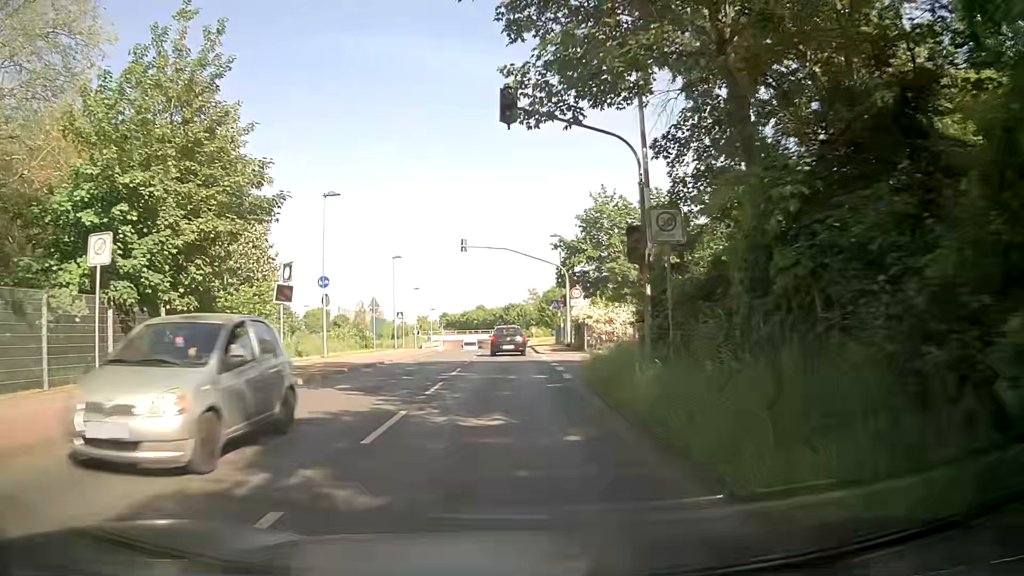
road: unclassified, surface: asphalt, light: Day
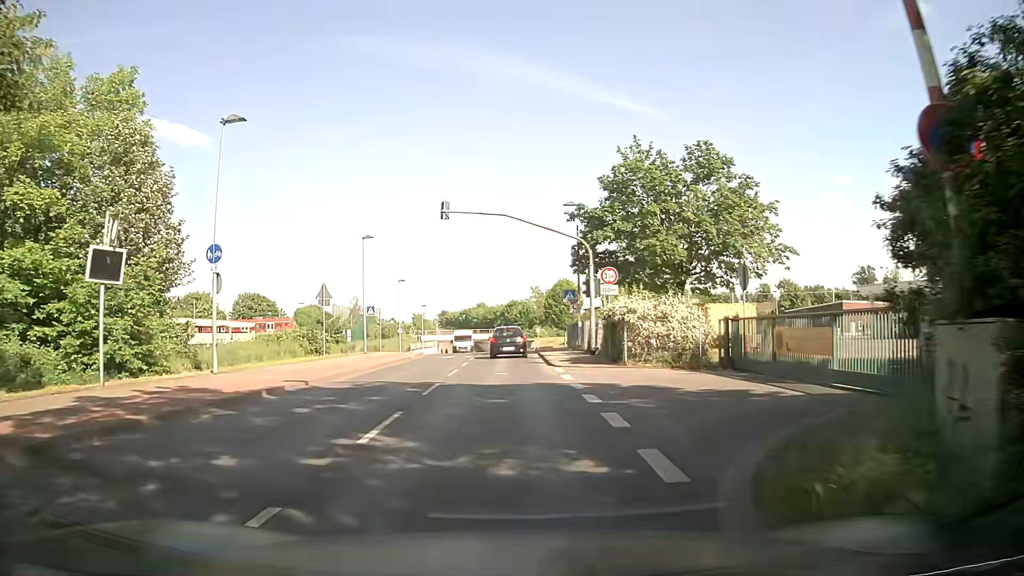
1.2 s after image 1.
(-0.2, +11.7) m; -1°
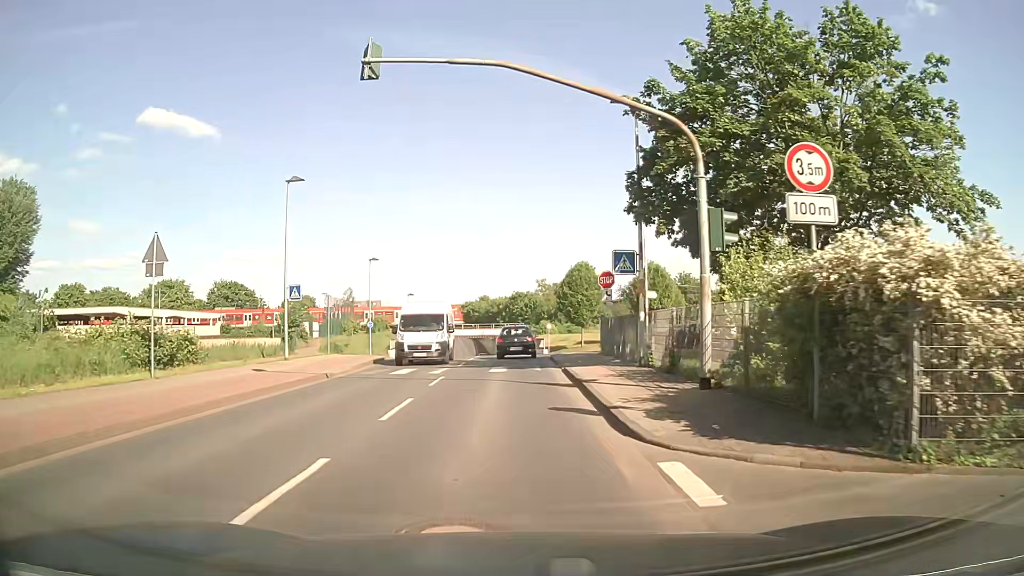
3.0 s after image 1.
(-0.1, +16.1) m; 0°
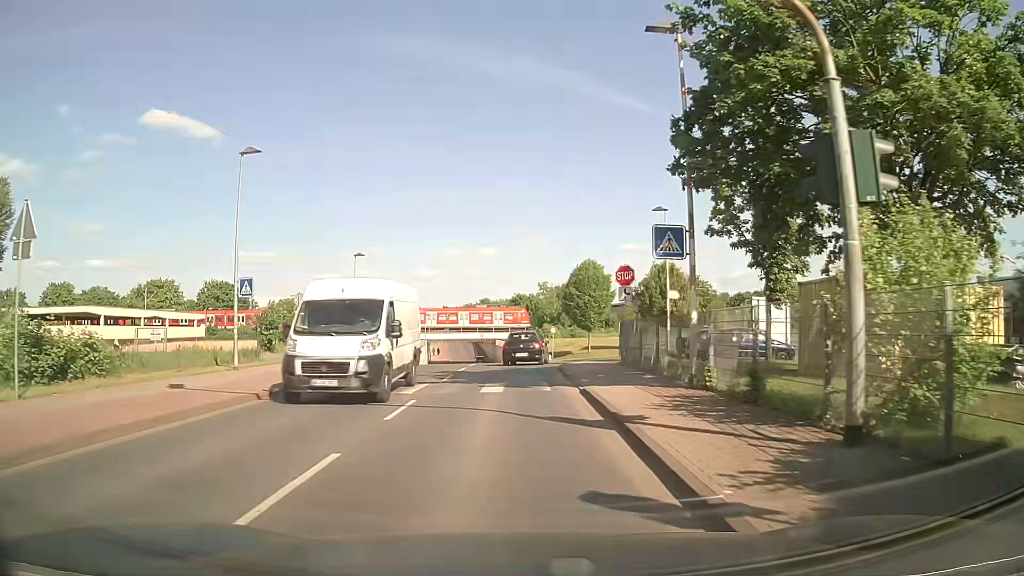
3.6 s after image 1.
(0.0, +5.4) m; -1°
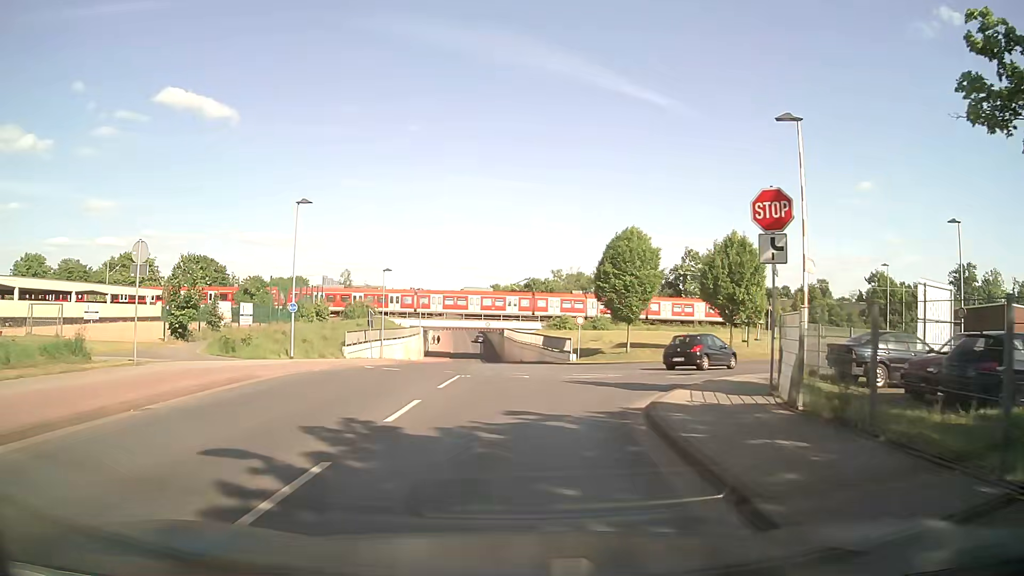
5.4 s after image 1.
(+0.1, +15.5) m; 0°
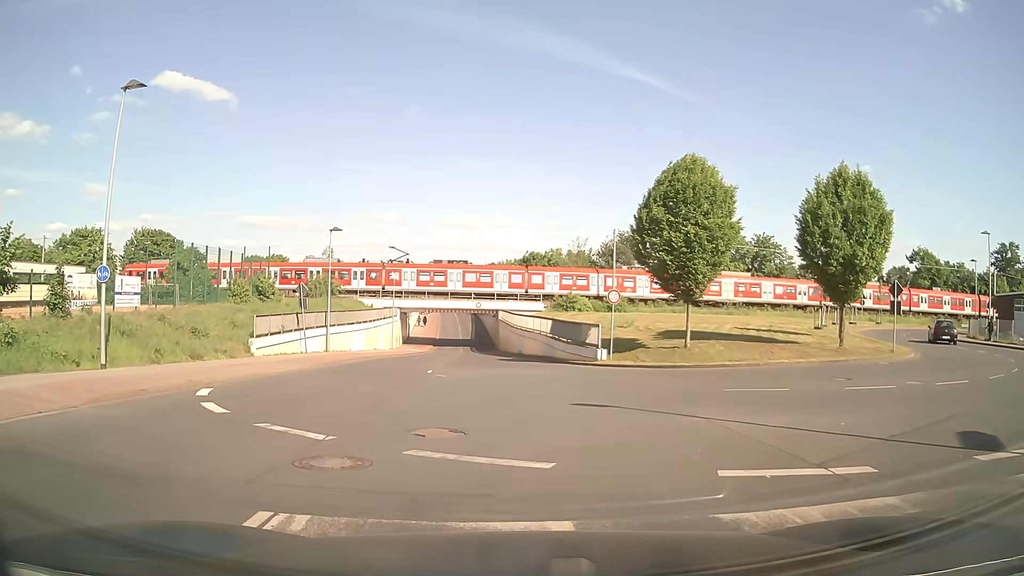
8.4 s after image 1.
(0.0, +15.3) m; +1°
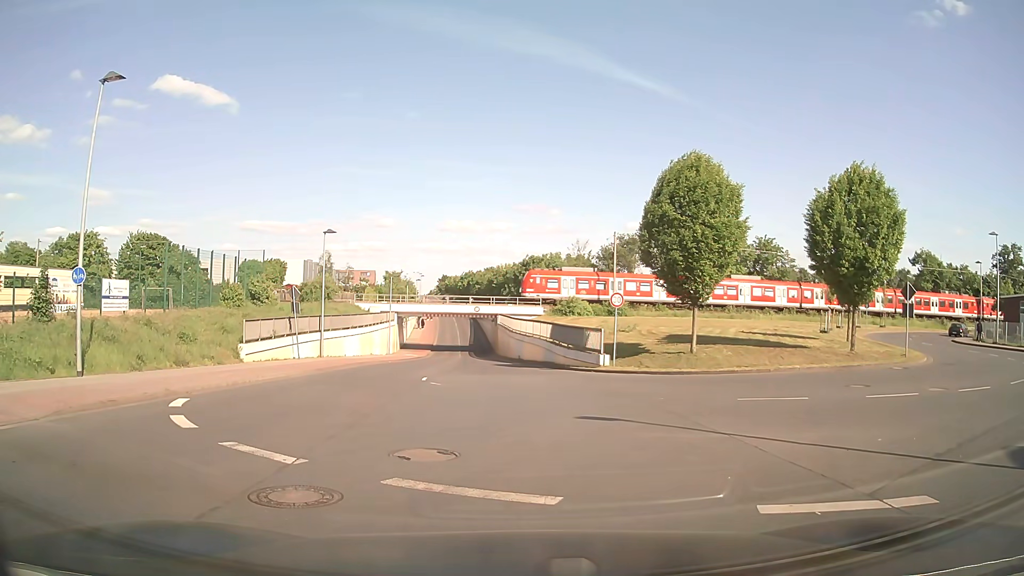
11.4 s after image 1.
(0.0, +1.1) m; 0°
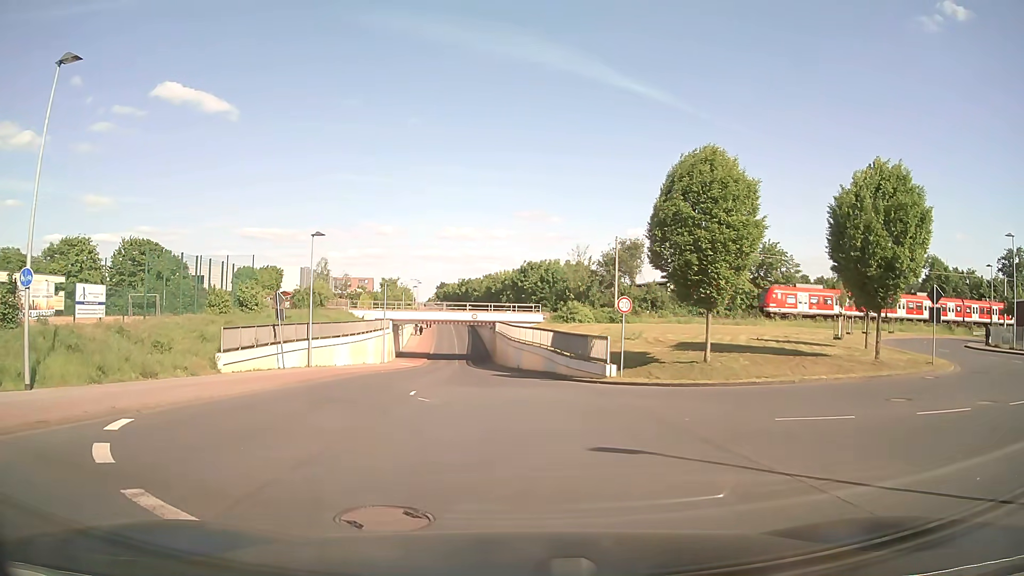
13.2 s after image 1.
(0.0, +2.4) m; -1°
(0, +10) (0, +20) (-1, +30) (-1, +40) (-2, +50) (-3, +60) (-3, +70) (-4, +80) (-5, +90) (-6, +100) m
